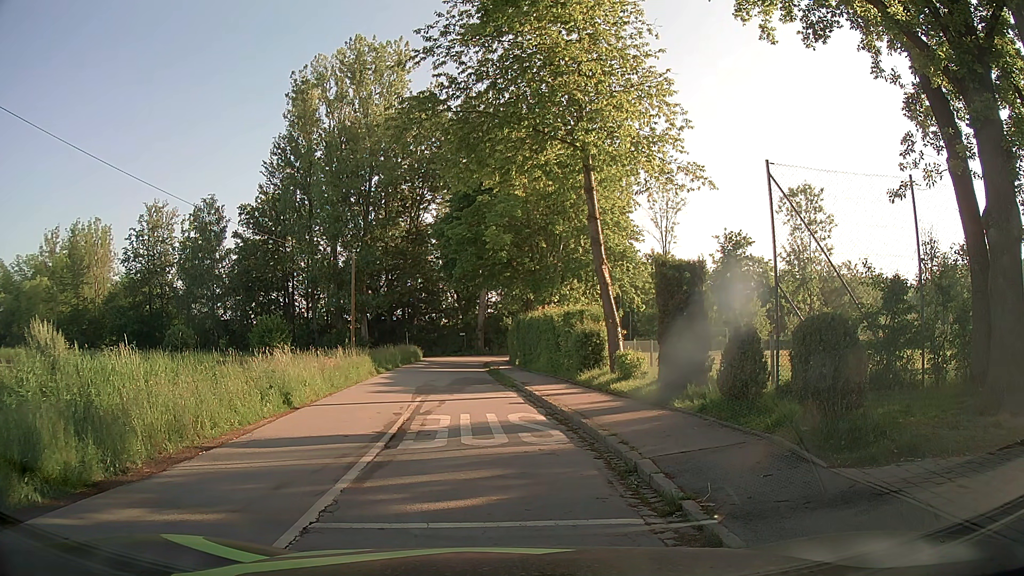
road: residential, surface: asphalt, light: Day
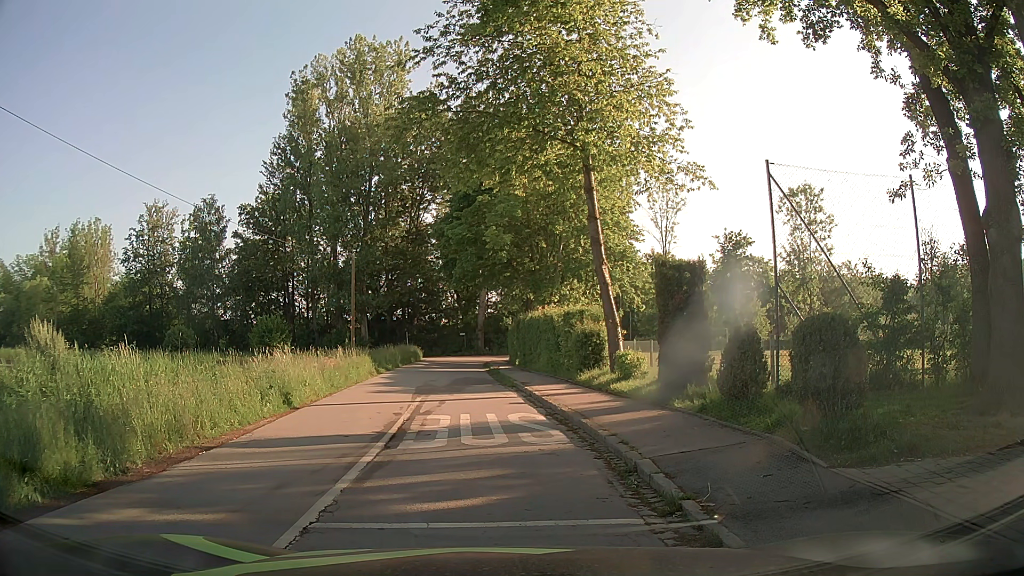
(0.0, 0.0) m; 0°
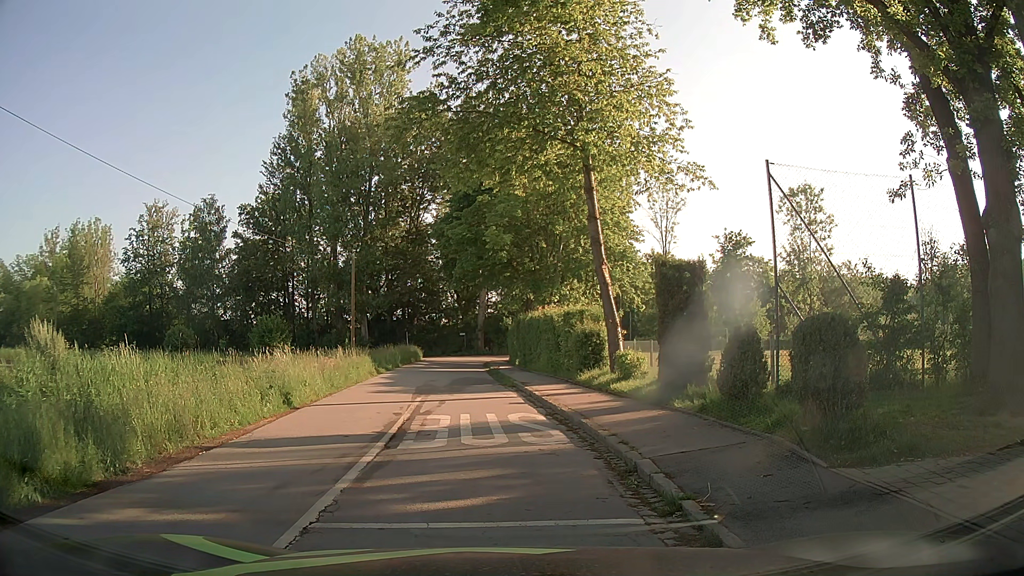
(0.0, 0.0) m; 0°
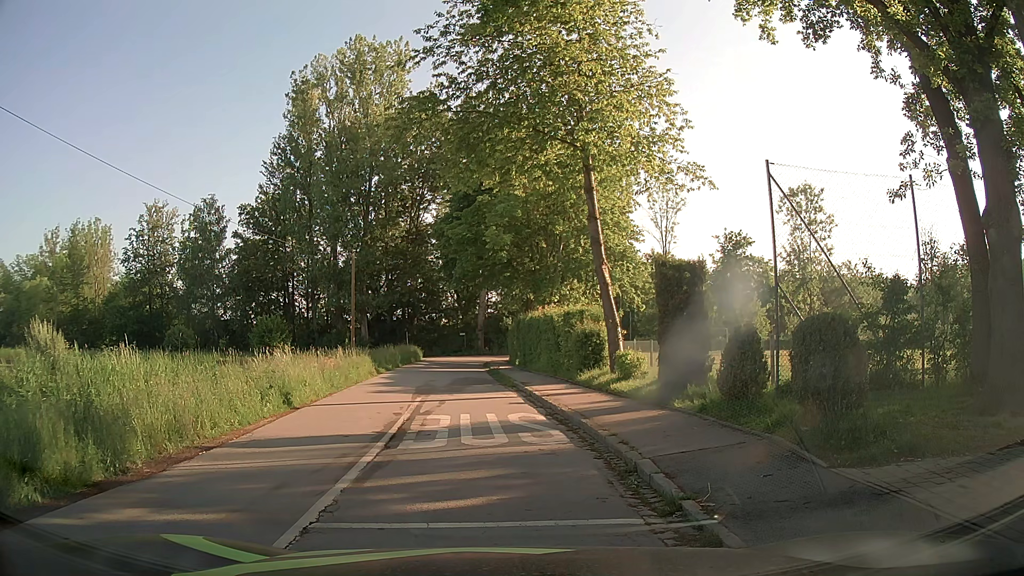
(0.0, 0.0) m; 0°
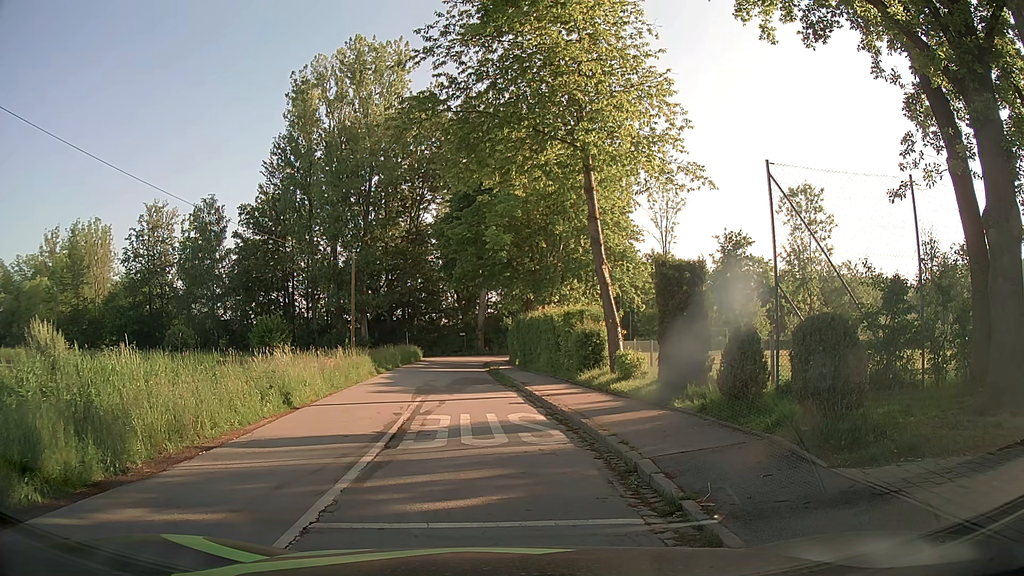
(0.0, 0.0) m; 0°
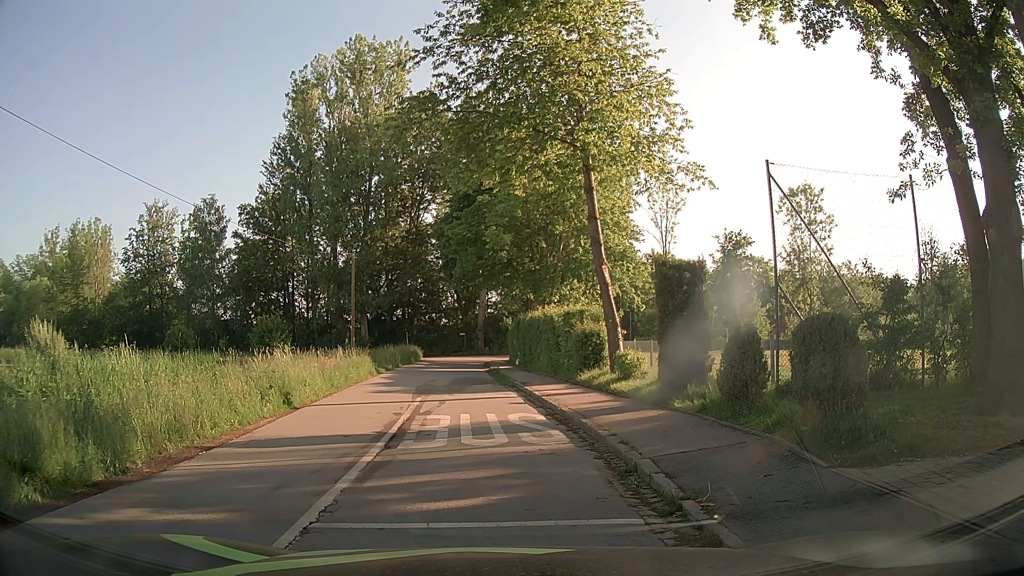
(0.0, 0.0) m; 0°
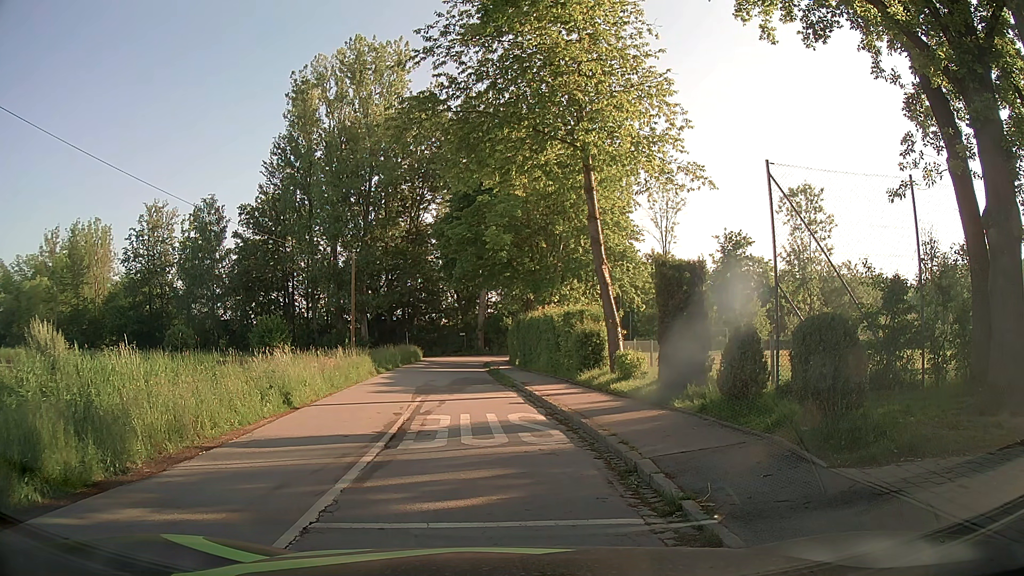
(0.0, 0.0) m; 0°
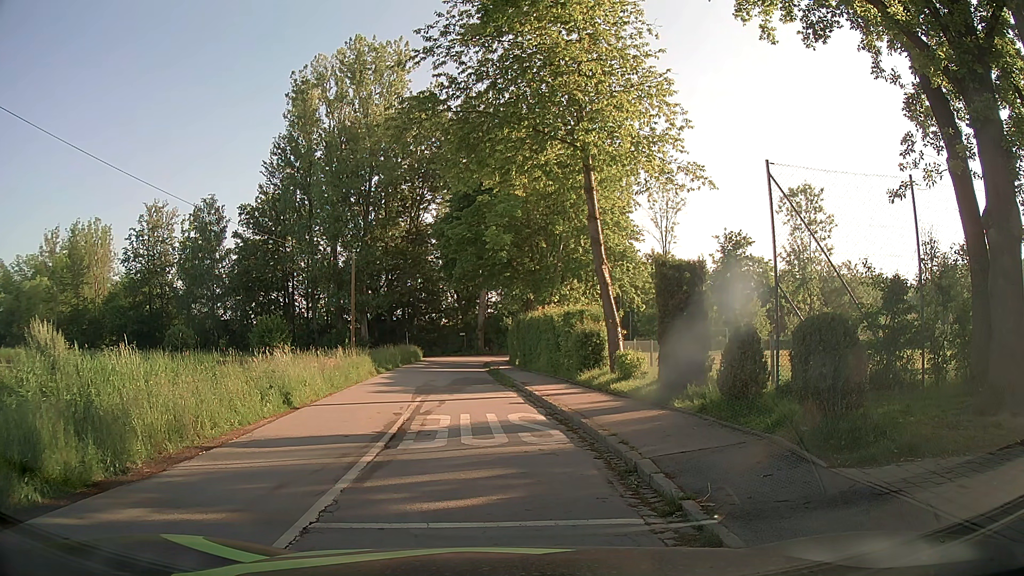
(0.0, 0.0) m; 0°
